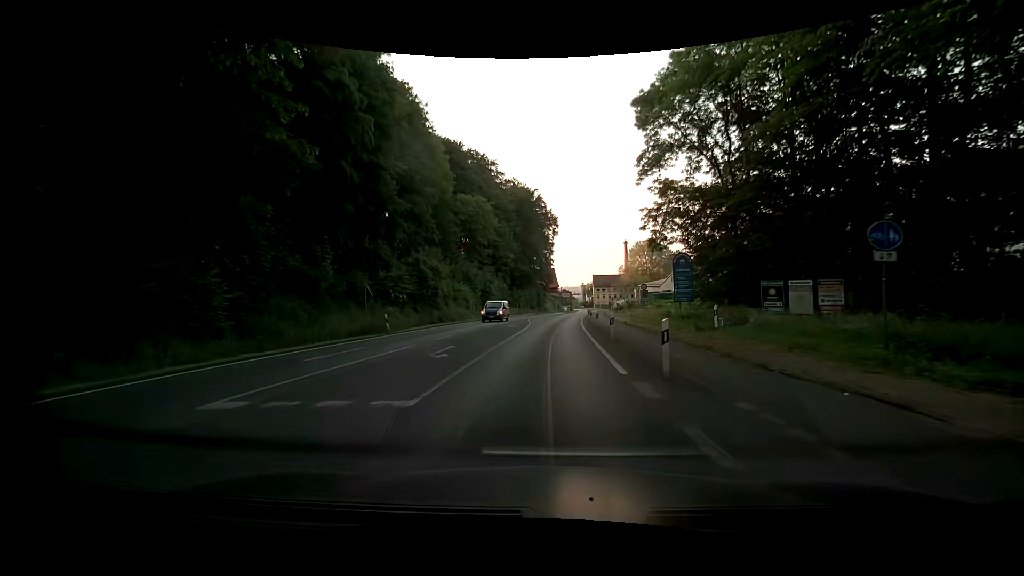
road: primary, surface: asphalt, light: Day
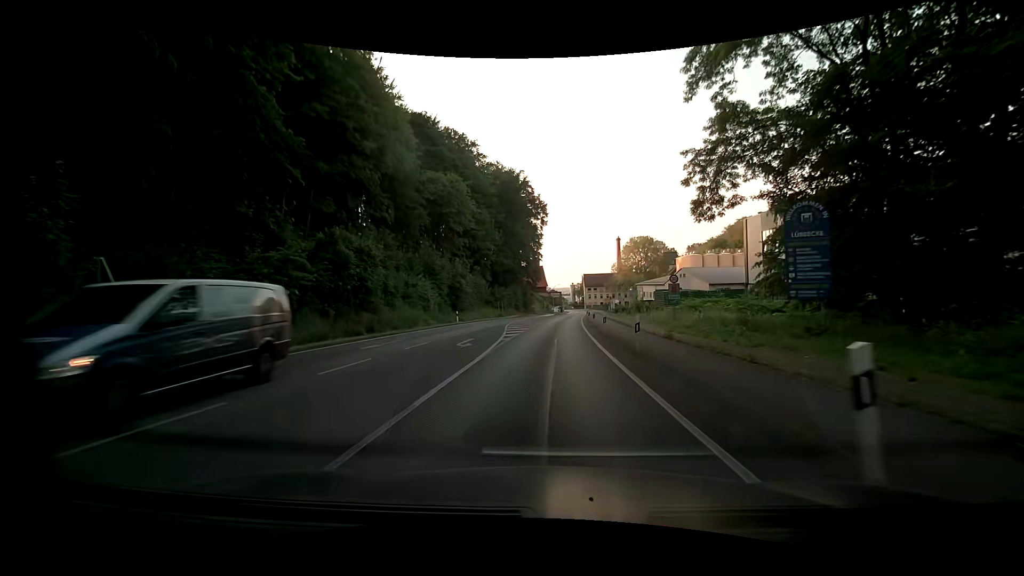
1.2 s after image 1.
(+0.1, +15.8) m; +1°
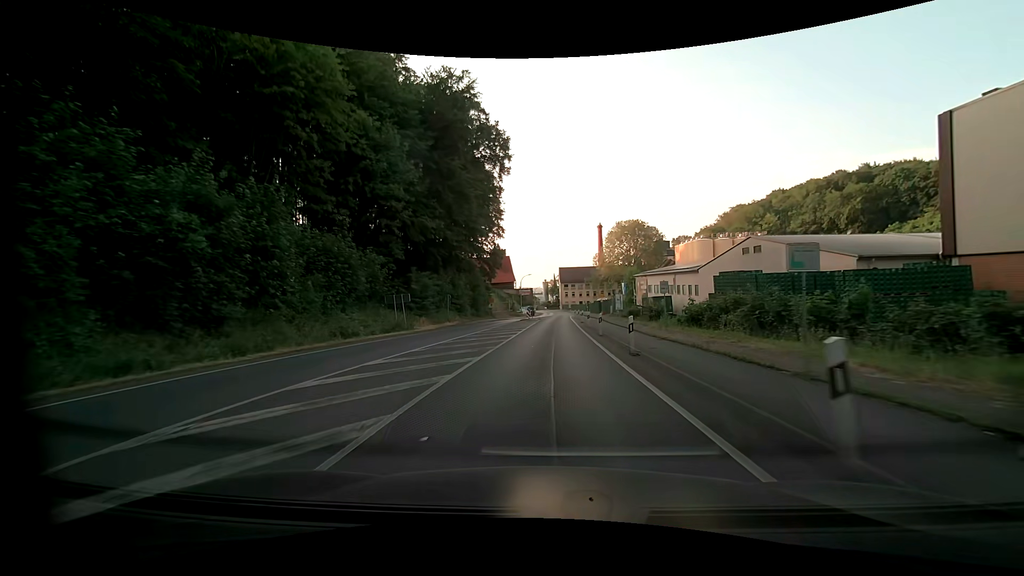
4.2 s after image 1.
(+1.2, +39.9) m; +4°
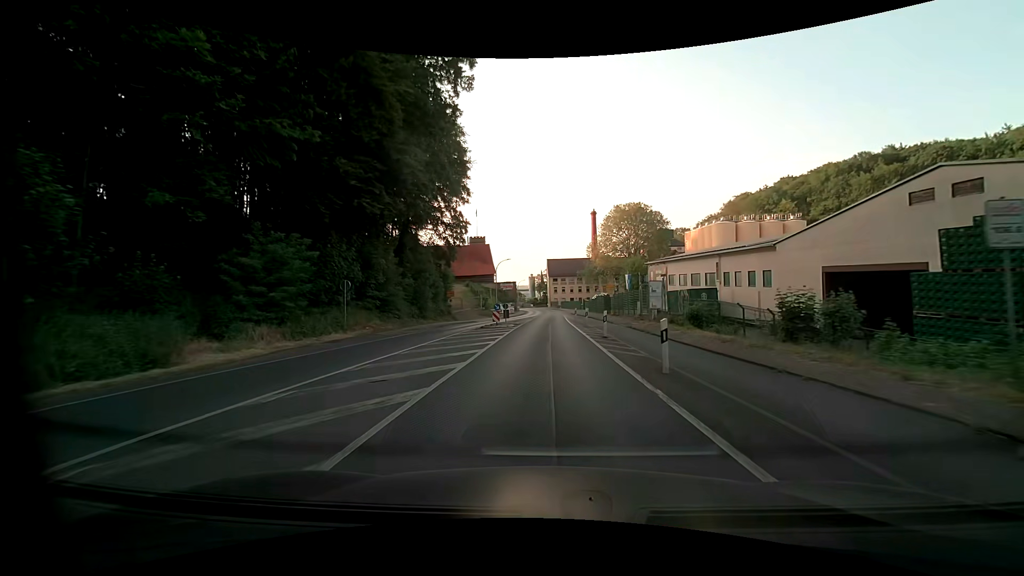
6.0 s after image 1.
(+0.3, +24.4) m; +1°
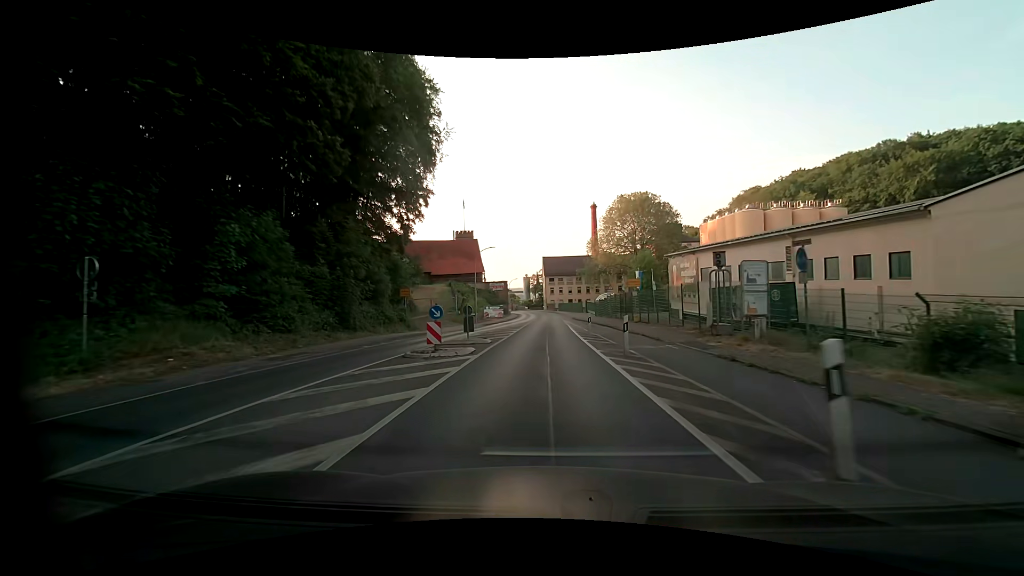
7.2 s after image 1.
(+0.1, +15.8) m; +1°
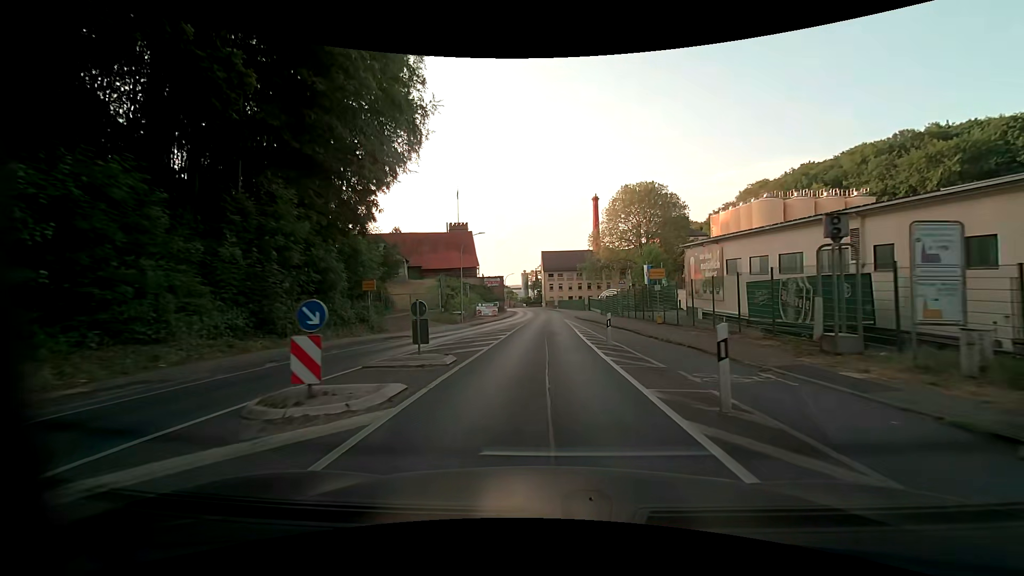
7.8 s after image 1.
(0.0, +7.6) m; 0°
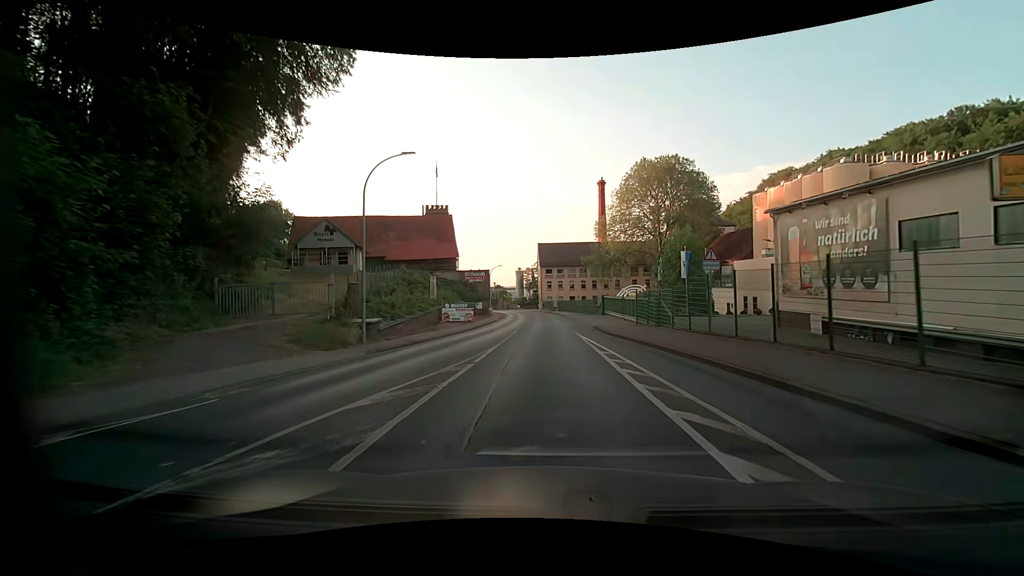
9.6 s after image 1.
(+0.1, +22.0) m; 0°
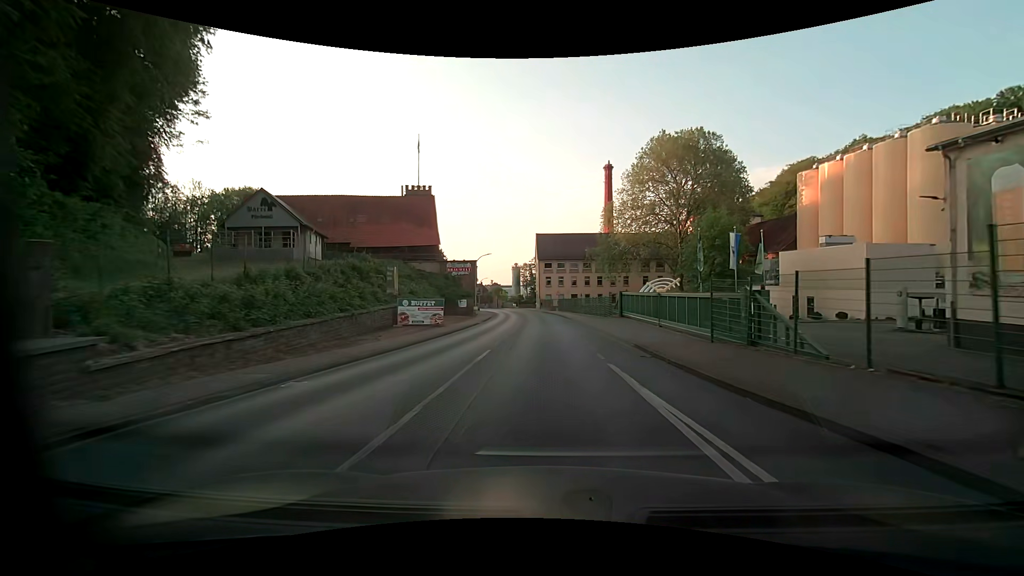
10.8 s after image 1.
(0.0, +14.3) m; 0°
(0, +10) (0, +20) (0, +30) (0, +40) (-1, +50) (-1, +60) (-2, +70) (-2, +80) (-4, +90) (-5, +100) m
